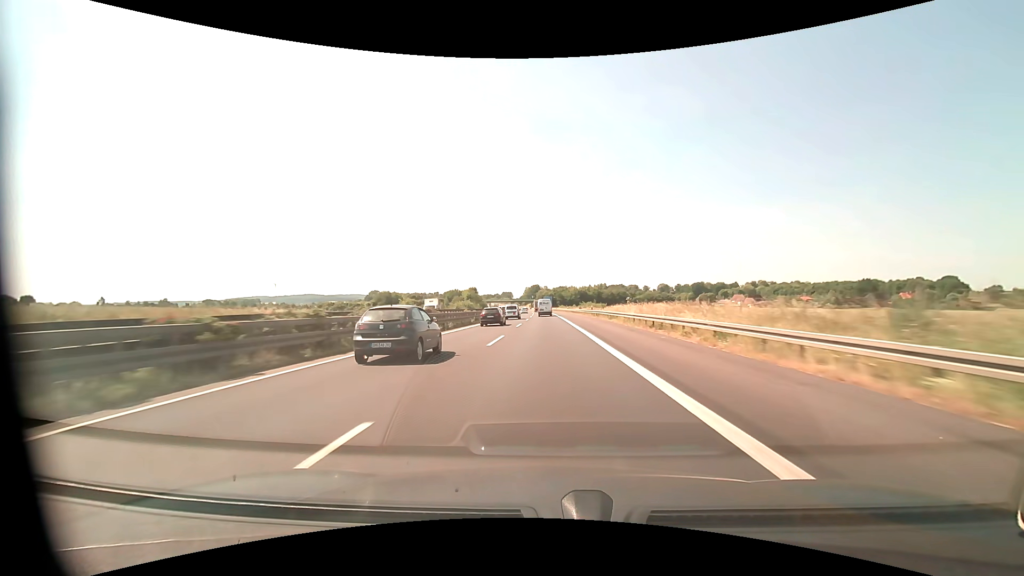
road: motorway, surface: asphalt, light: Day
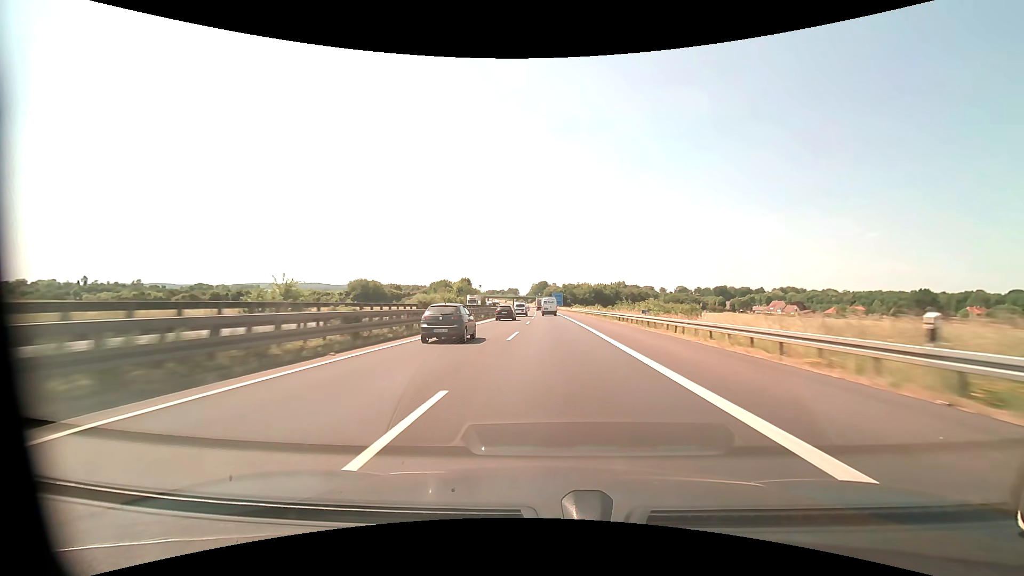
(-0.4, +52.0) m; -1°
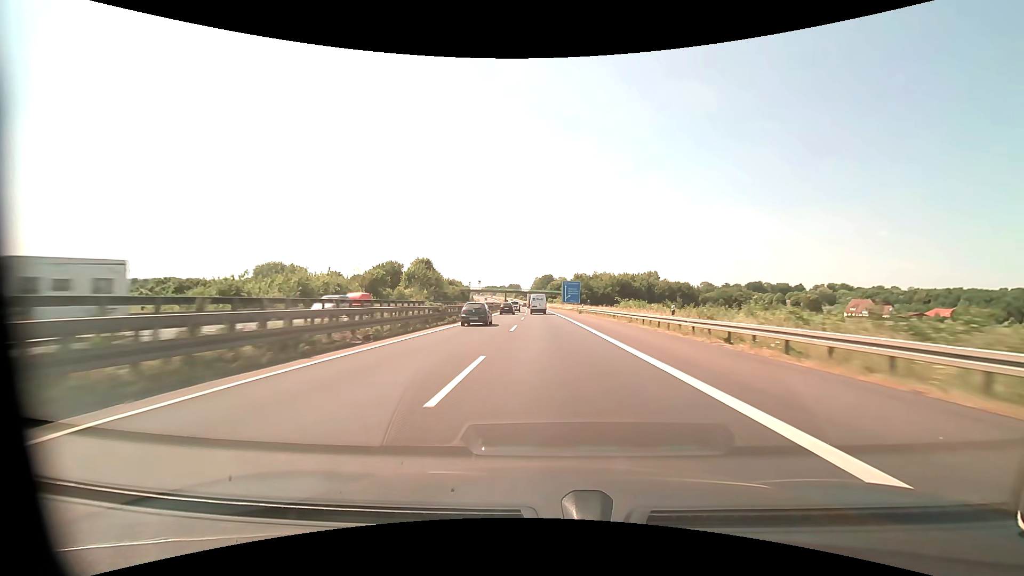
(-0.2, +84.7) m; -1°
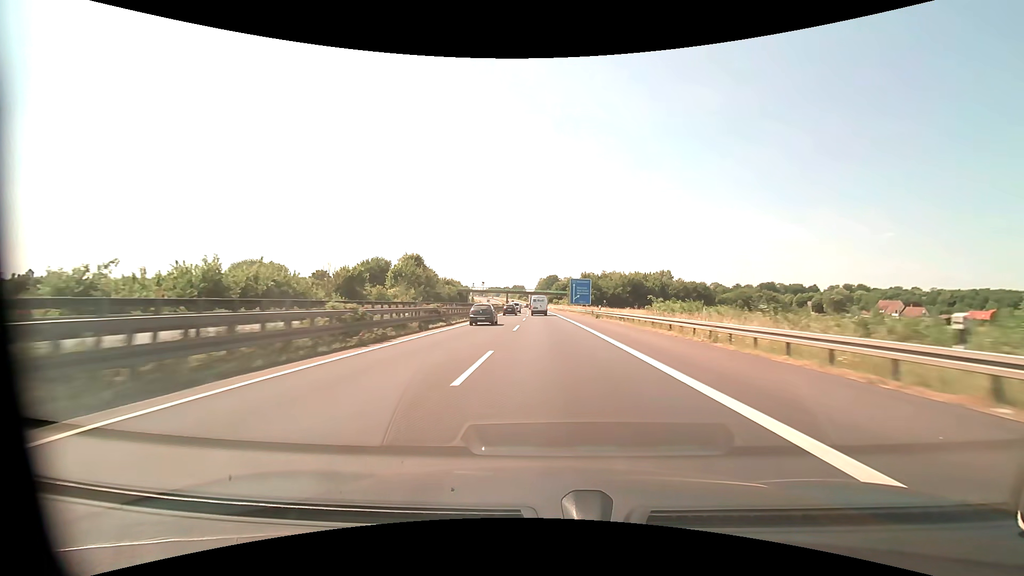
(-0.1, +16.2) m; 0°
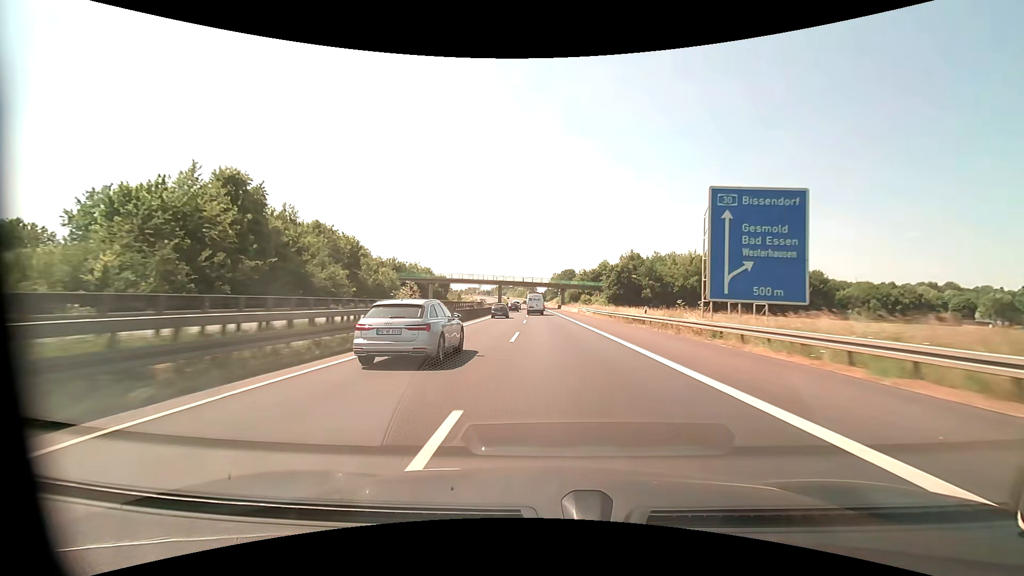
(-1.7, +79.8) m; -2°
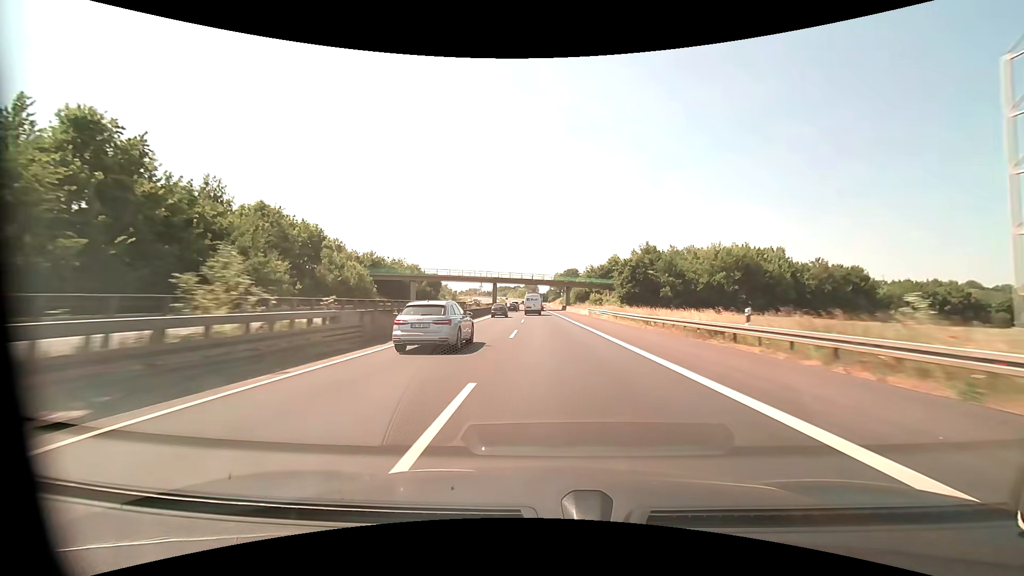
(0.0, +15.8) m; 0°
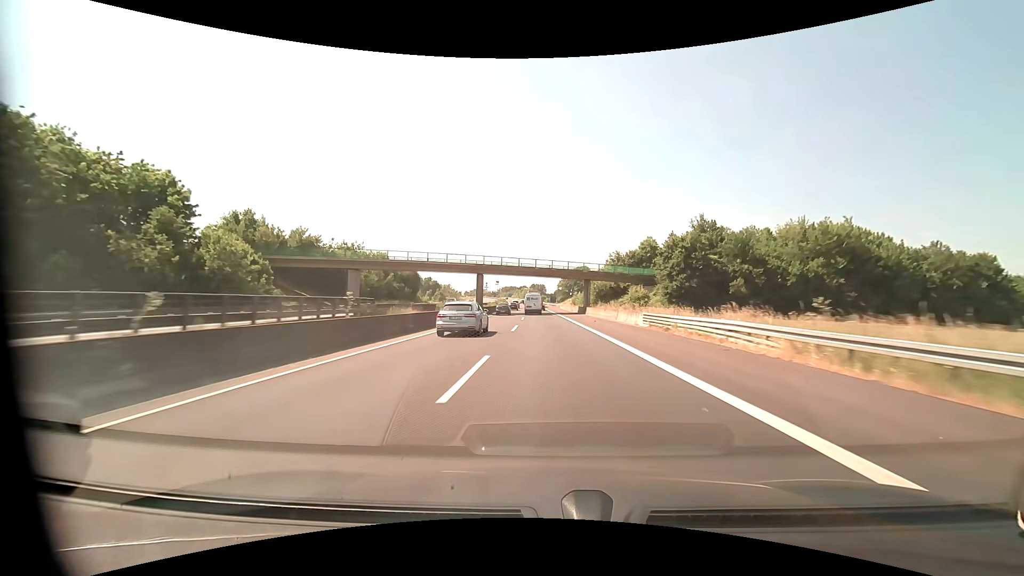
(-0.2, +31.5) m; -1°
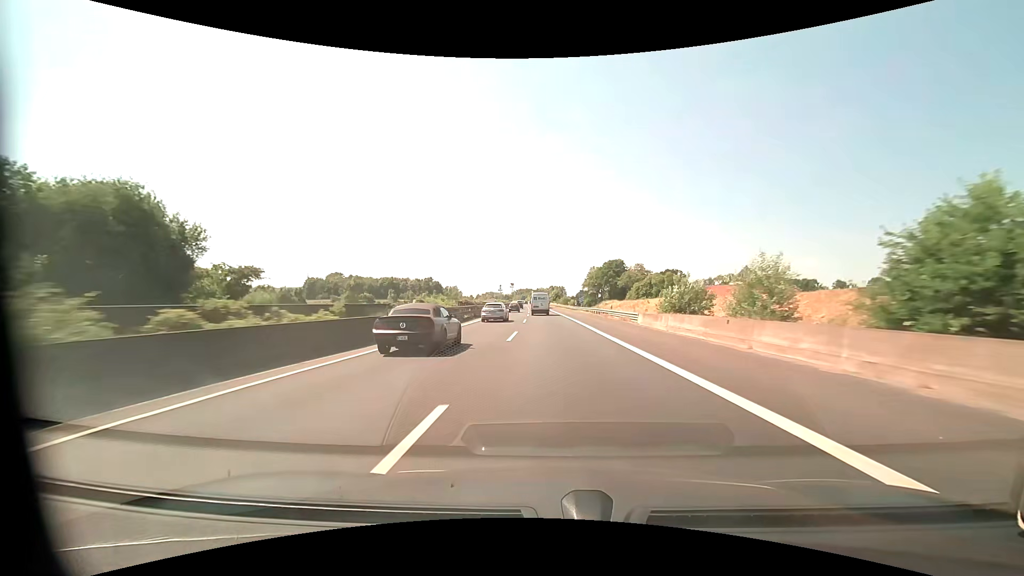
(-1.6, +78.2) m; -2°
(0, +10) (0, +20) (0, +30) (0, +40) (0, +50) (0, +60) (-1, +70) (-1, +80) (-1, +90) (-1, +100) m
